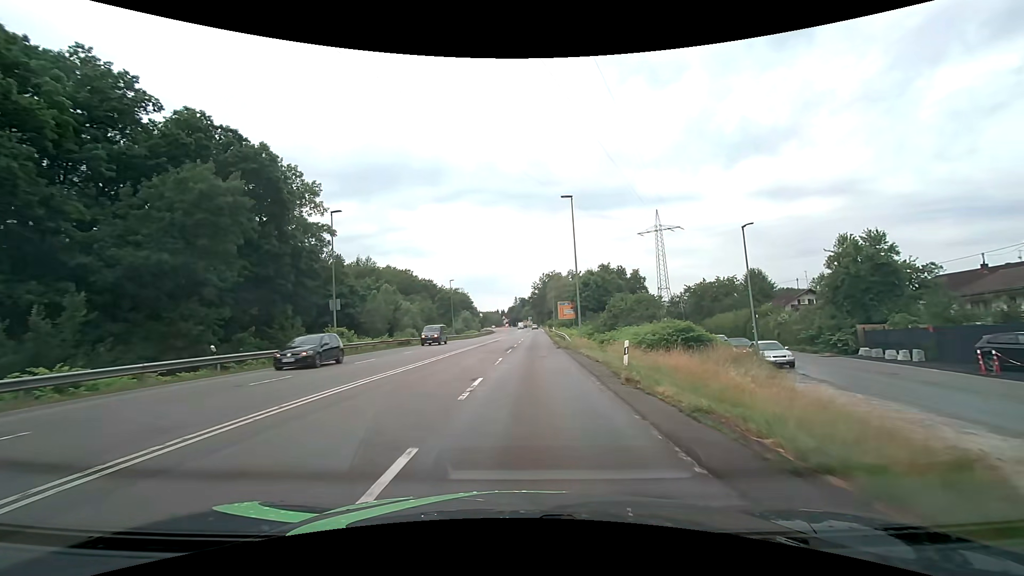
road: secondary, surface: asphalt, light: Day
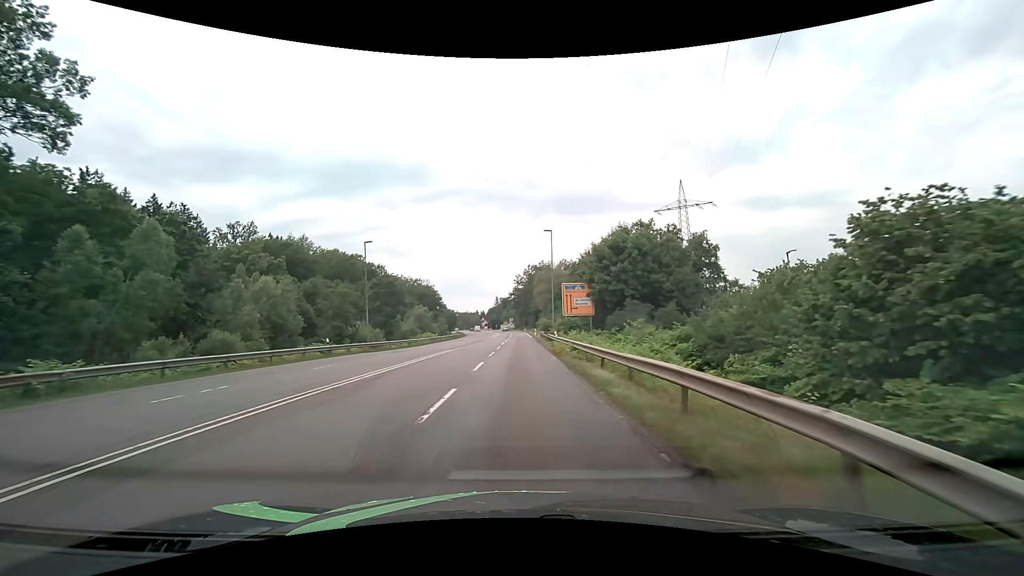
(+1.1, +38.2) m; +2°
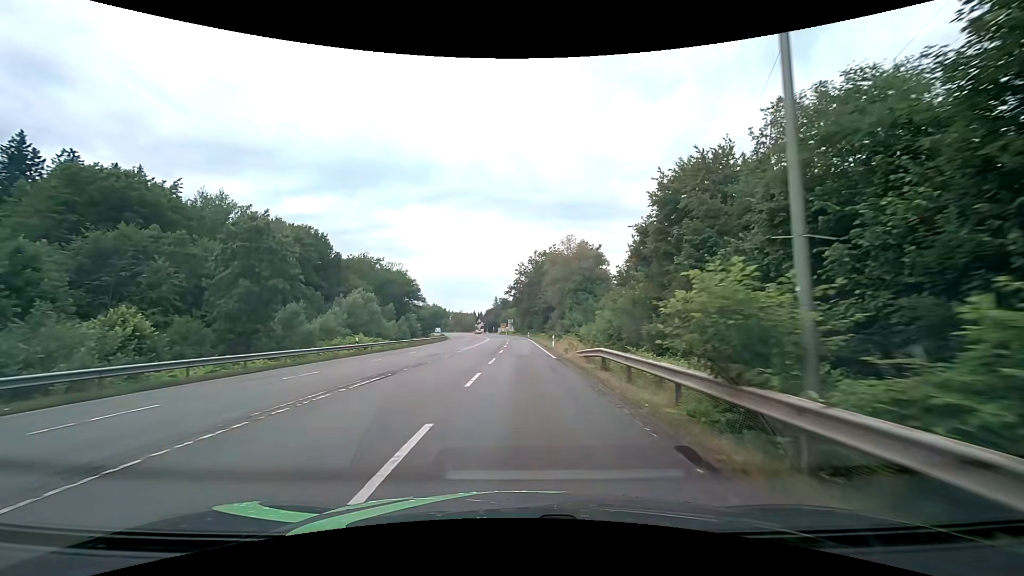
(-0.1, +39.4) m; 0°
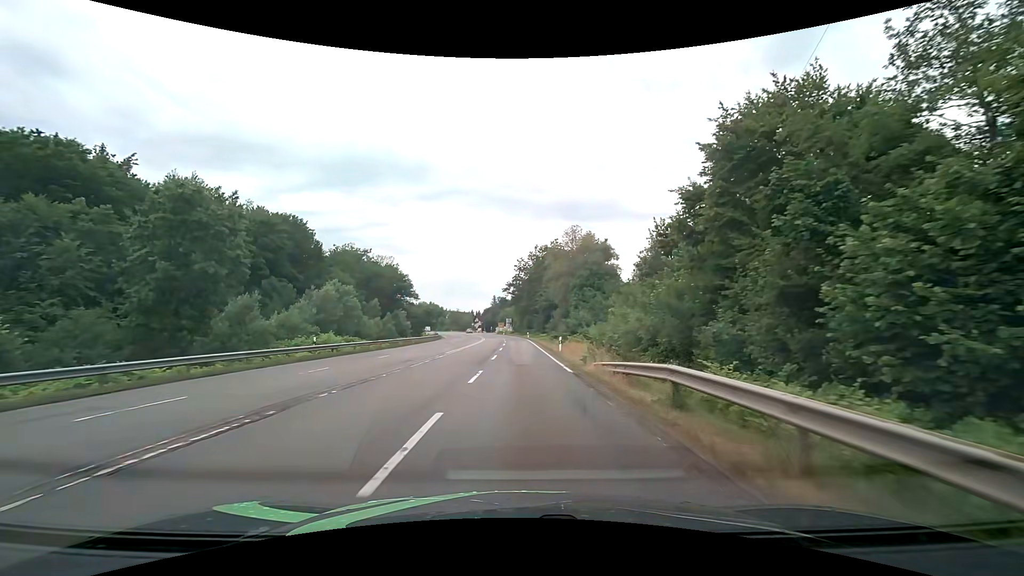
(0.0, +8.0) m; 0°
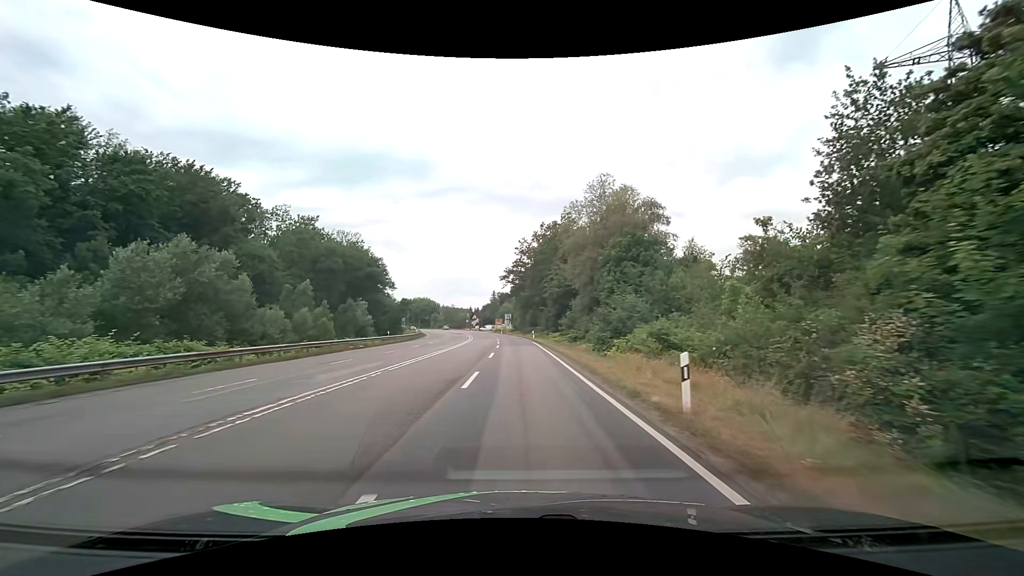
(0.0, +24.2) m; 0°
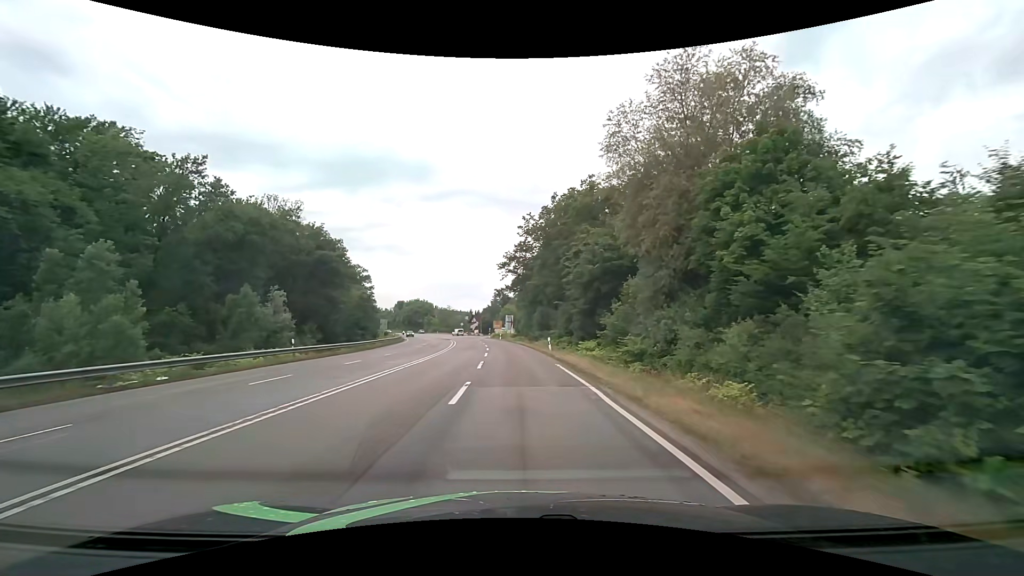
(-0.2, +24.4) m; -1°
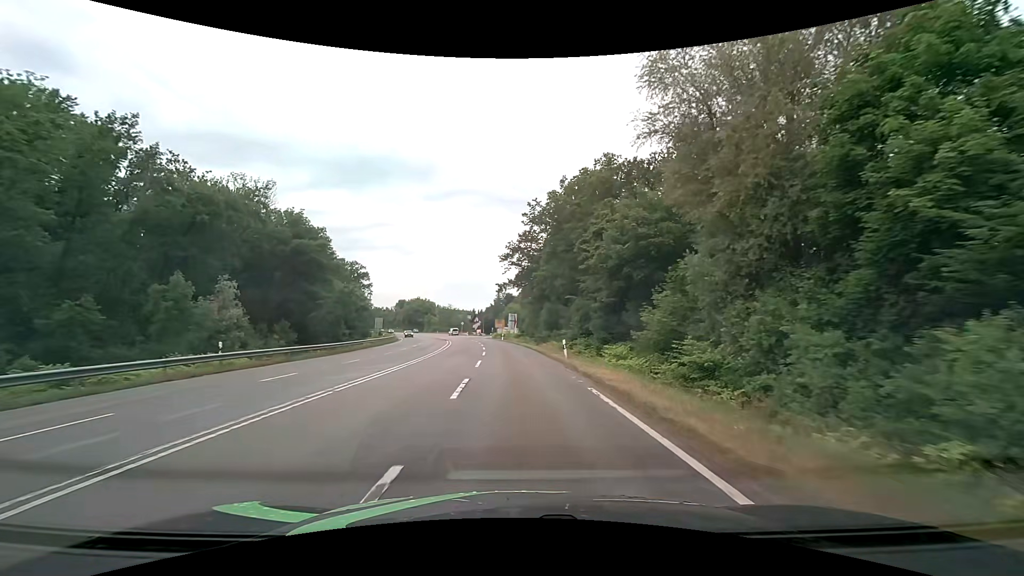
(0.0, +8.2) m; -1°
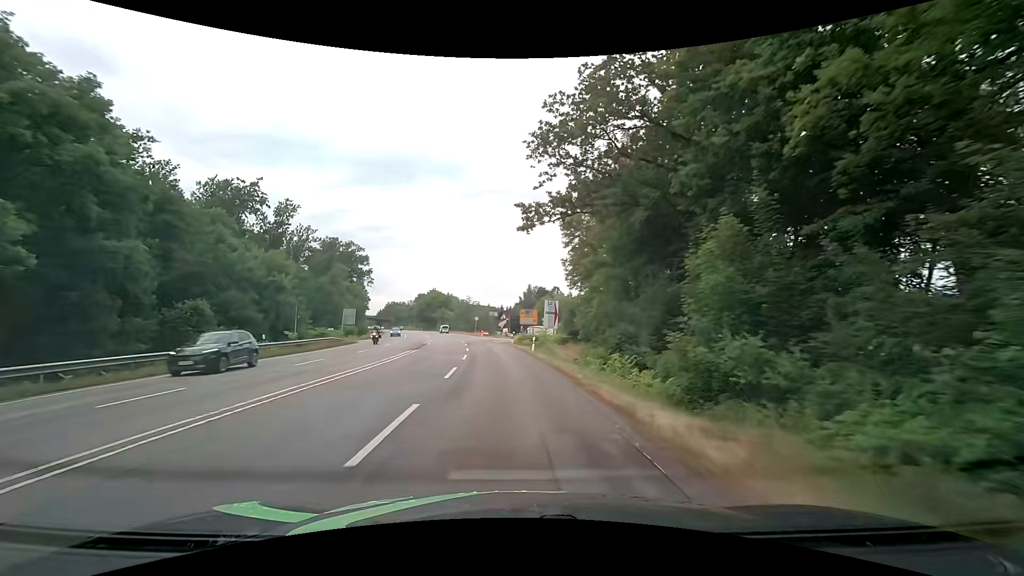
(-1.1, +41.0) m; -3°
(0, +10) (-1, +20) (-1, +30) (-2, +40) (-3, +50) (-5, +60) (-6, +70) (-8, +79) (-10, +89) (-12, +99) m
